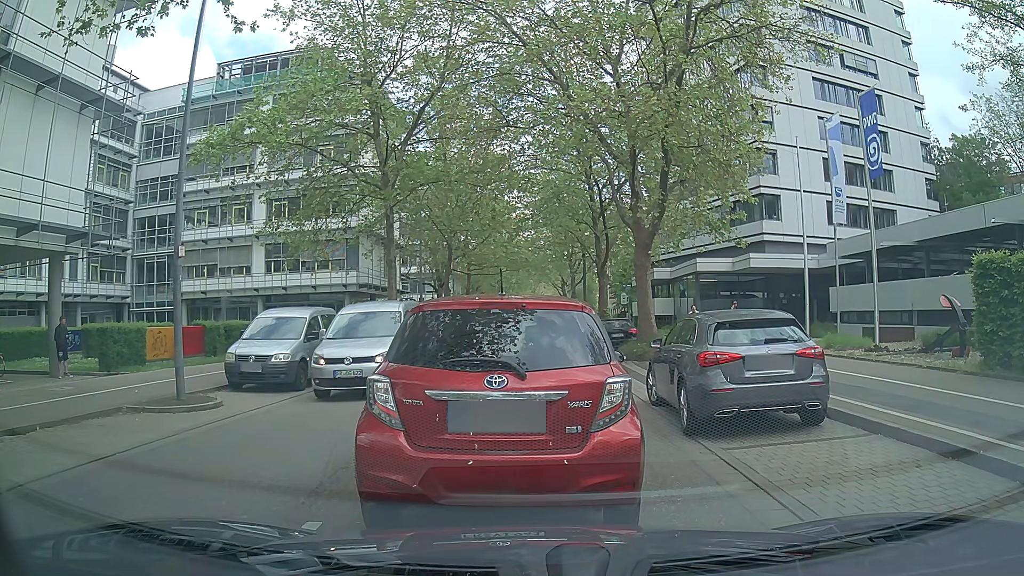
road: secondary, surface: asphalt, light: Day
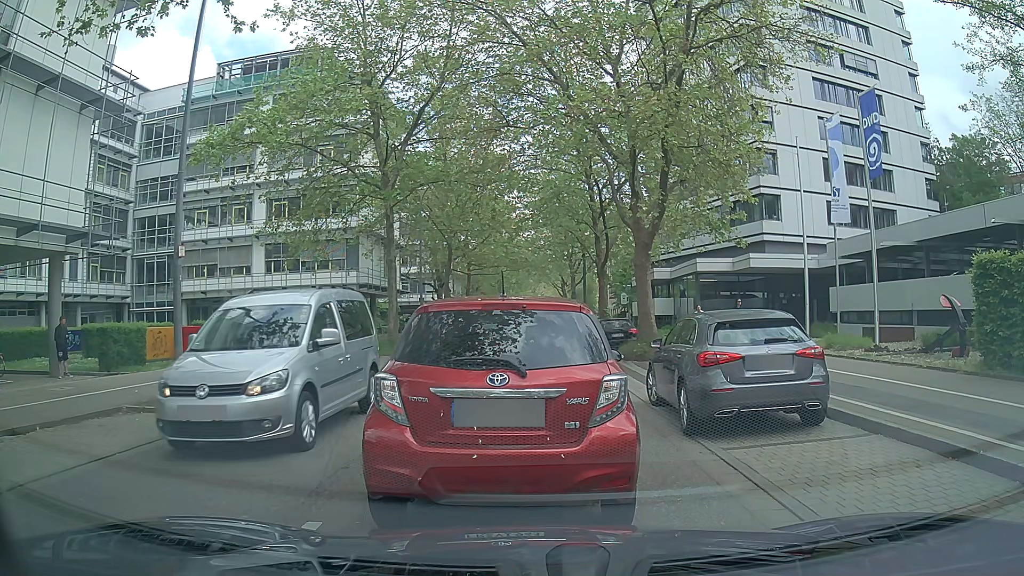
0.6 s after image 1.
(0.0, 0.0) m; 0°
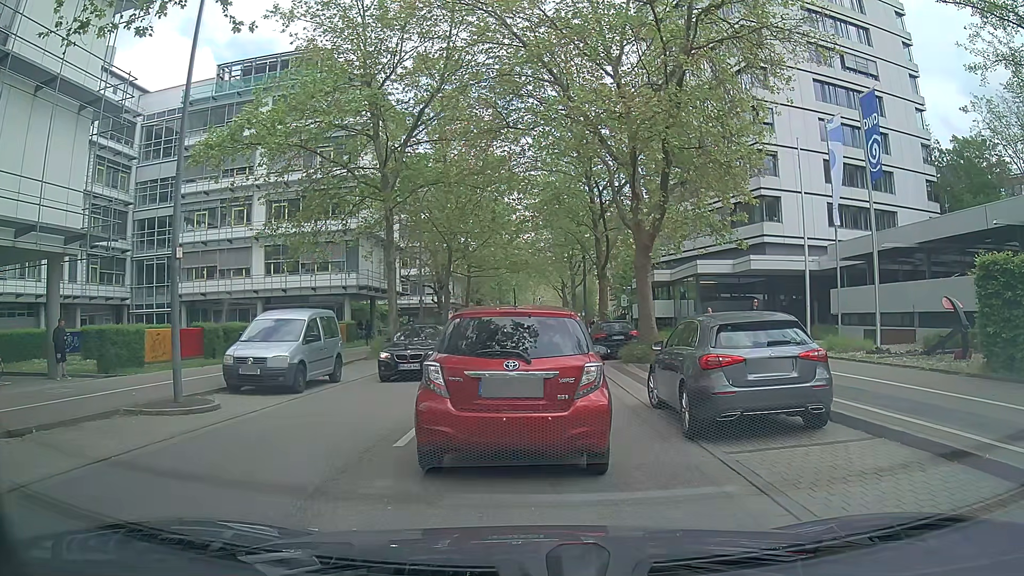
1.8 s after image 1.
(0.0, +0.1) m; 0°
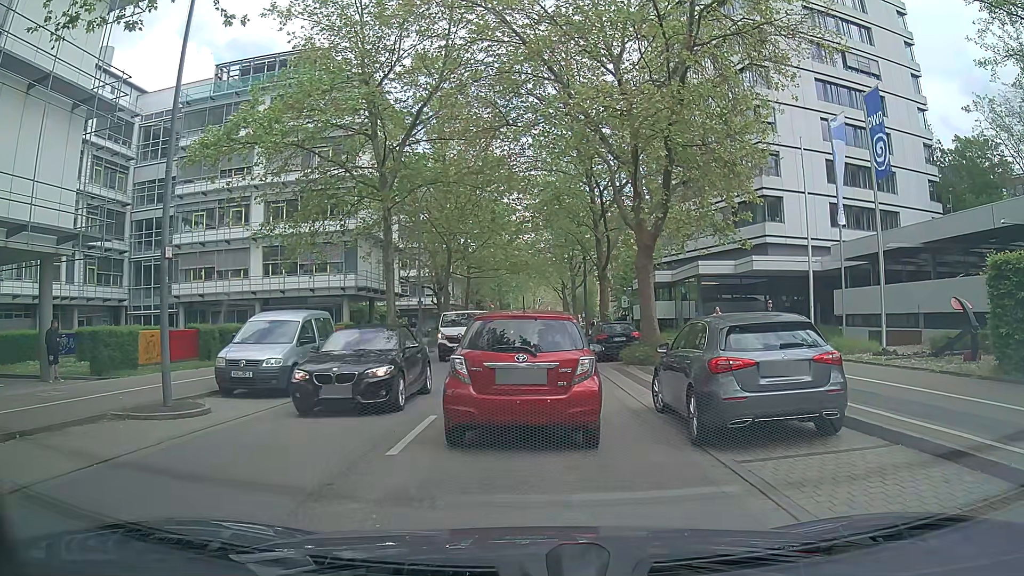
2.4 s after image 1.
(0.0, +0.5) m; 0°
